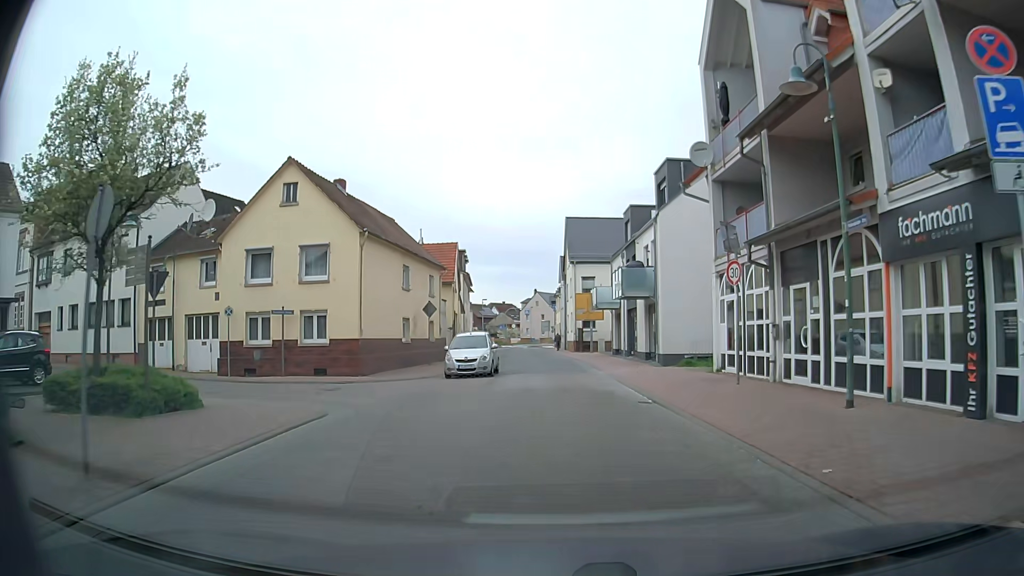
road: unclassified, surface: asphalt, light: Day
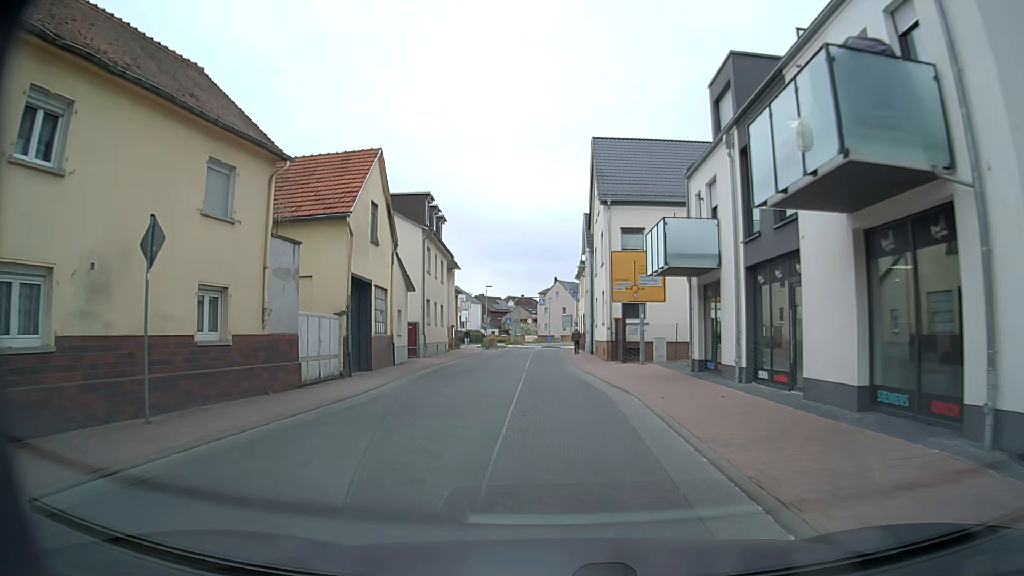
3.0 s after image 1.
(+0.8, +24.0) m; -1°
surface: paving_stones
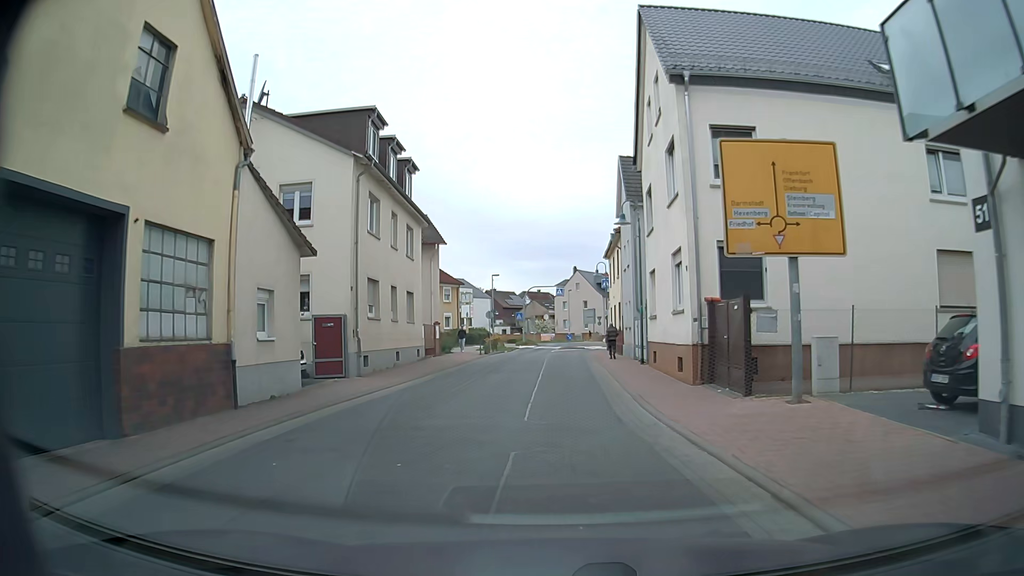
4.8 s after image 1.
(-0.4, +15.3) m; -2°
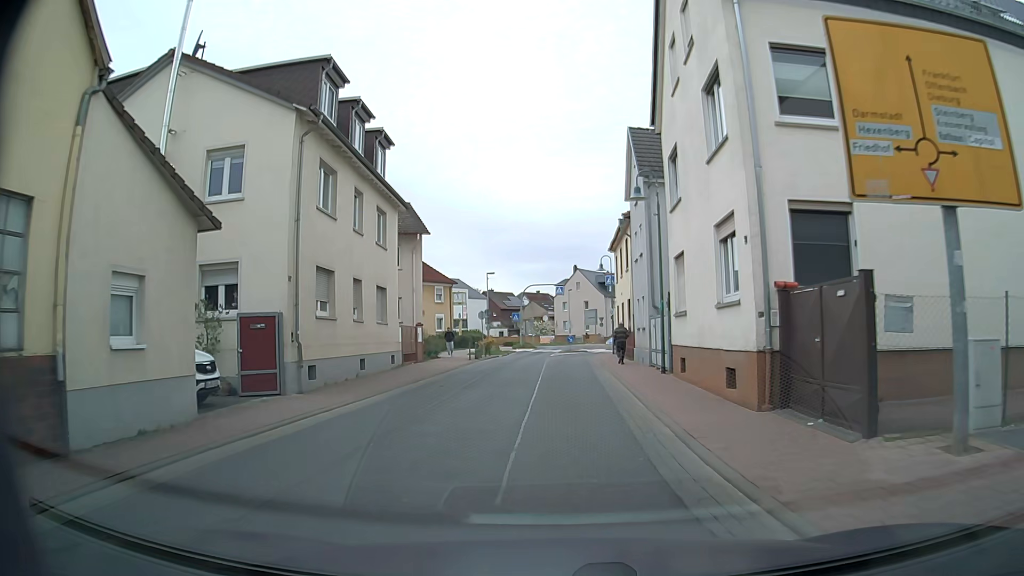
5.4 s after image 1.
(0.0, +5.0) m; 0°
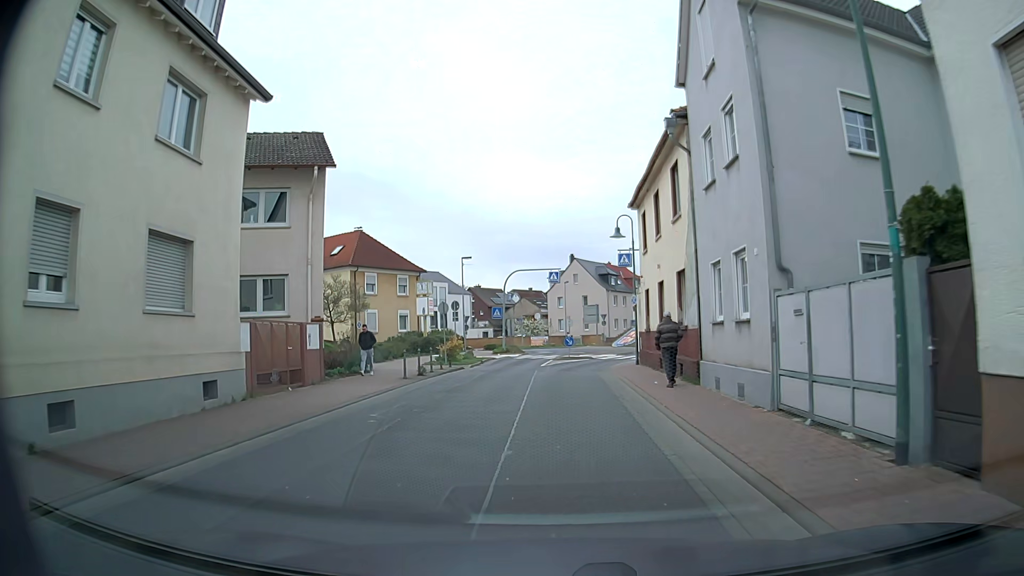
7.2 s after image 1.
(0.0, +14.6) m; 0°
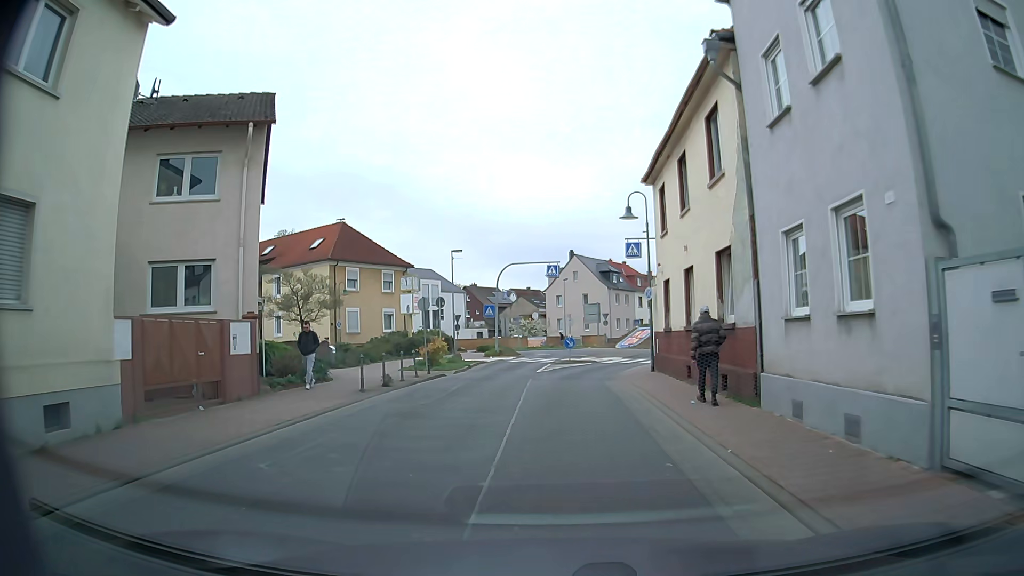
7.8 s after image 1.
(0.0, +4.7) m; -1°
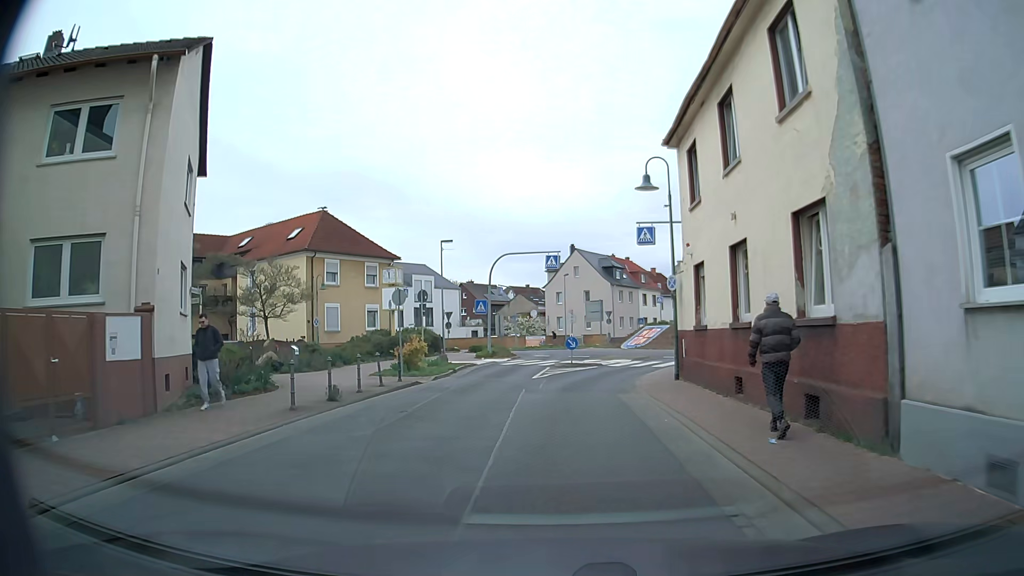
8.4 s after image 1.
(+0.1, +4.6) m; +2°
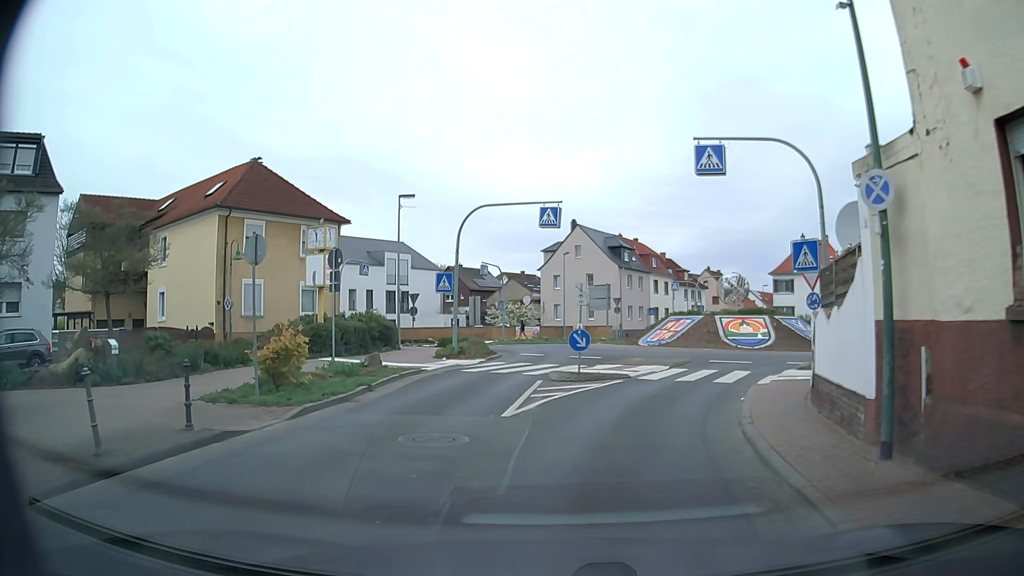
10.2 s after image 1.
(-0.1, +11.8) m; +2°
